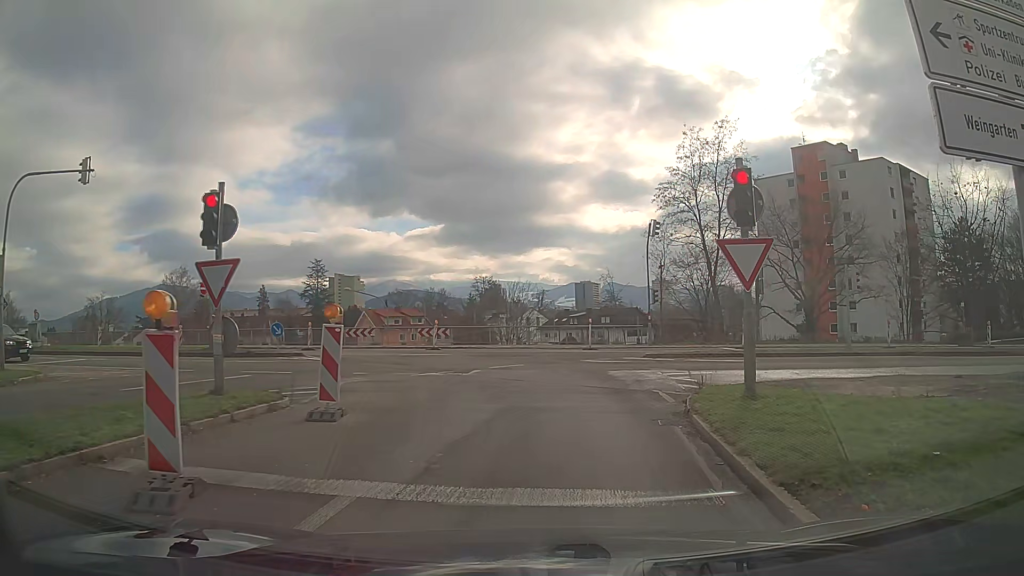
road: trunk_link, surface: asphalt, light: Day
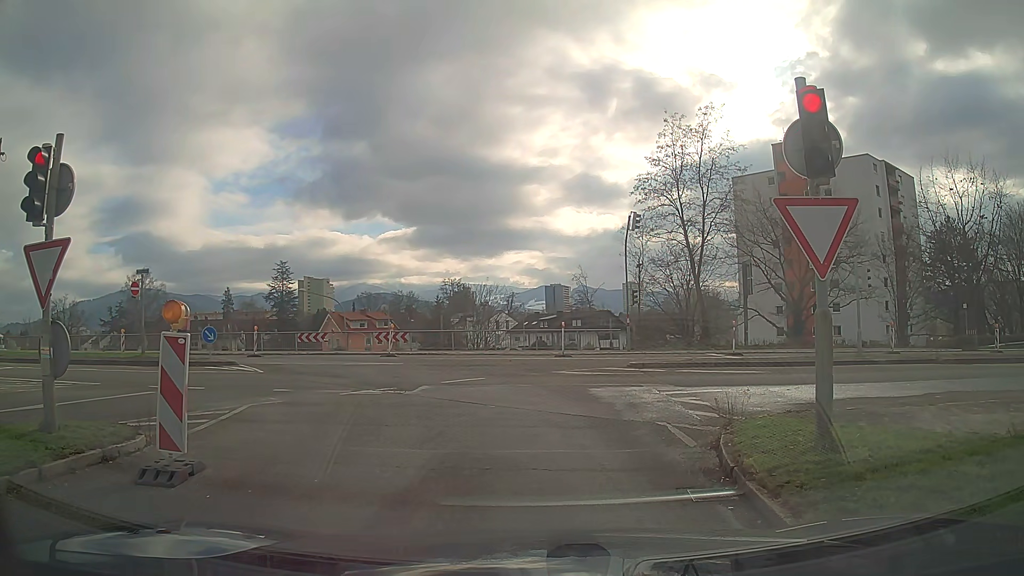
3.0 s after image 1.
(+0.1, +3.3) m; +3°
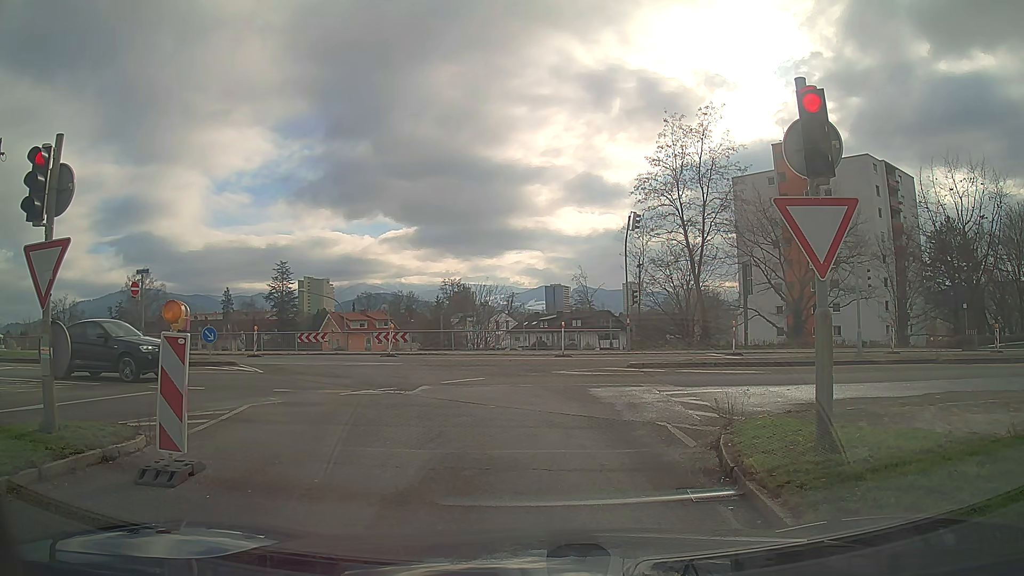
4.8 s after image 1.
(0.0, 0.0) m; 0°
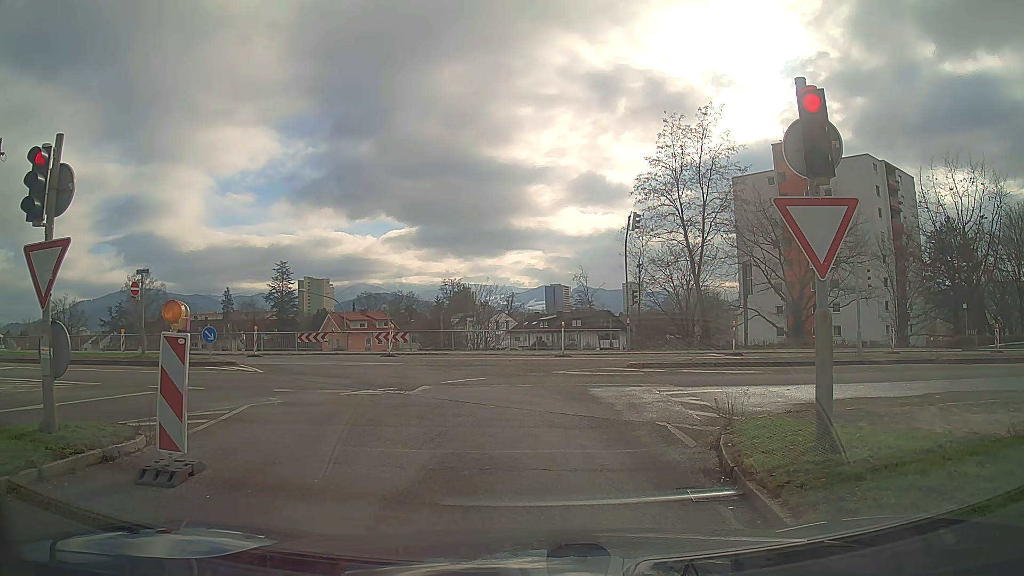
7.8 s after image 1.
(0.0, 0.0) m; 0°
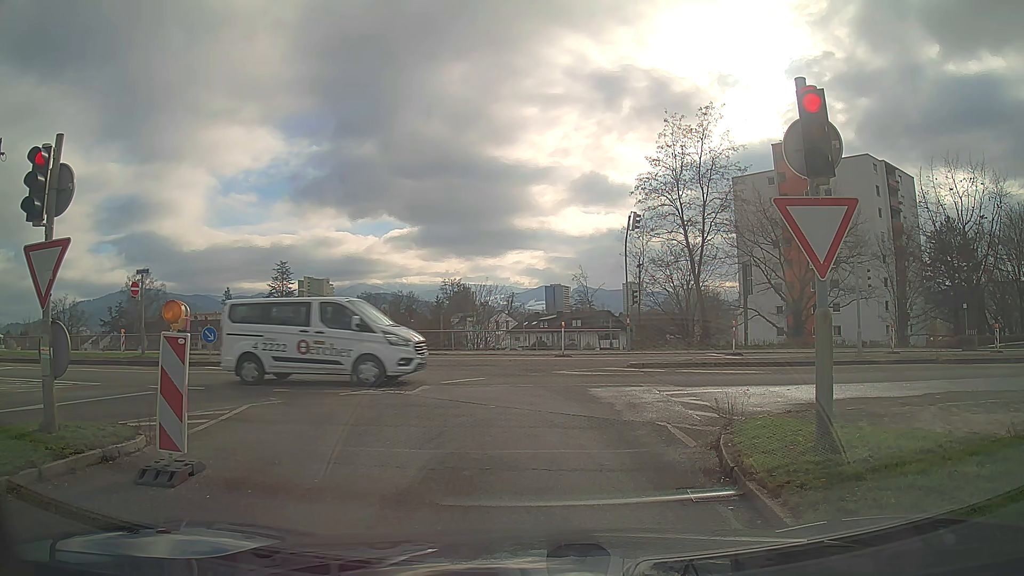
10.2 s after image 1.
(0.0, 0.0) m; 0°
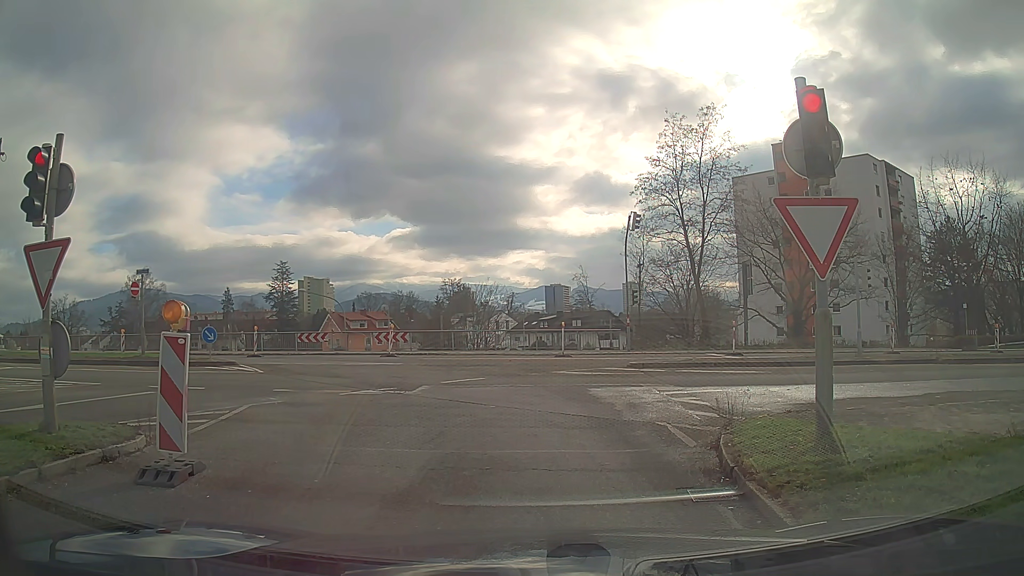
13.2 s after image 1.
(0.0, 0.0) m; 0°
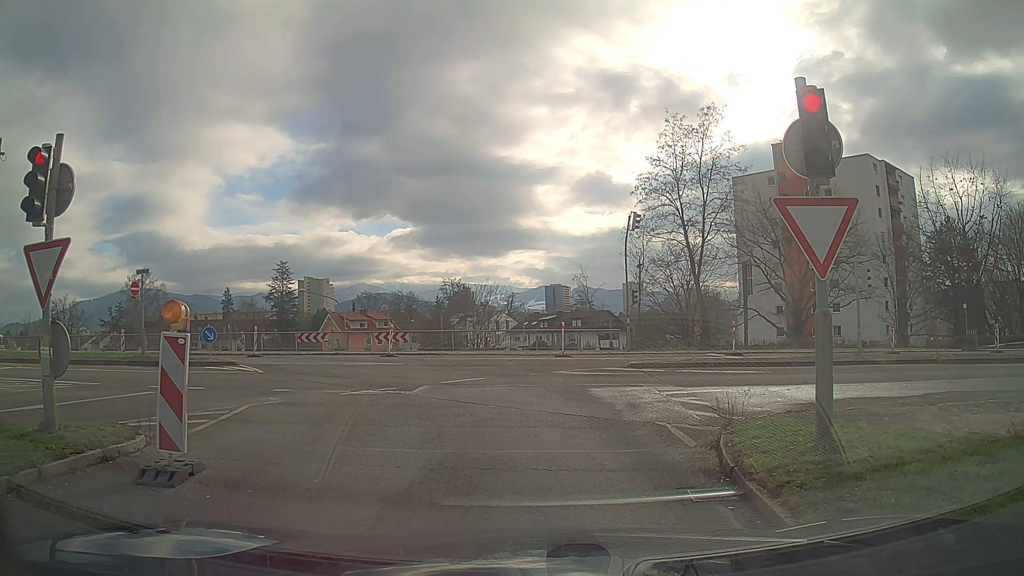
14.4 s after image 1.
(0.0, 0.0) m; 0°
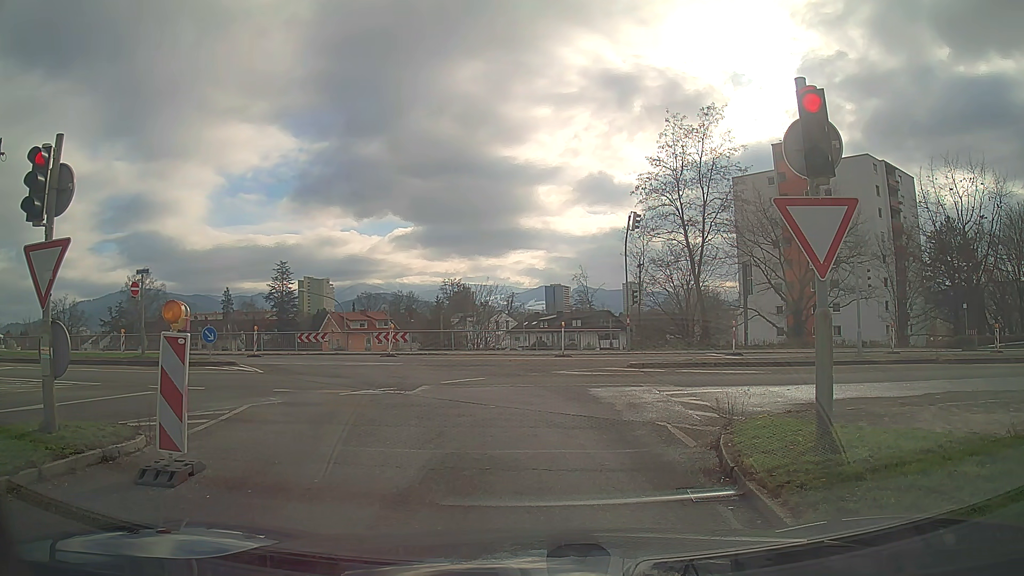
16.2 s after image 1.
(0.0, 0.0) m; 0°
